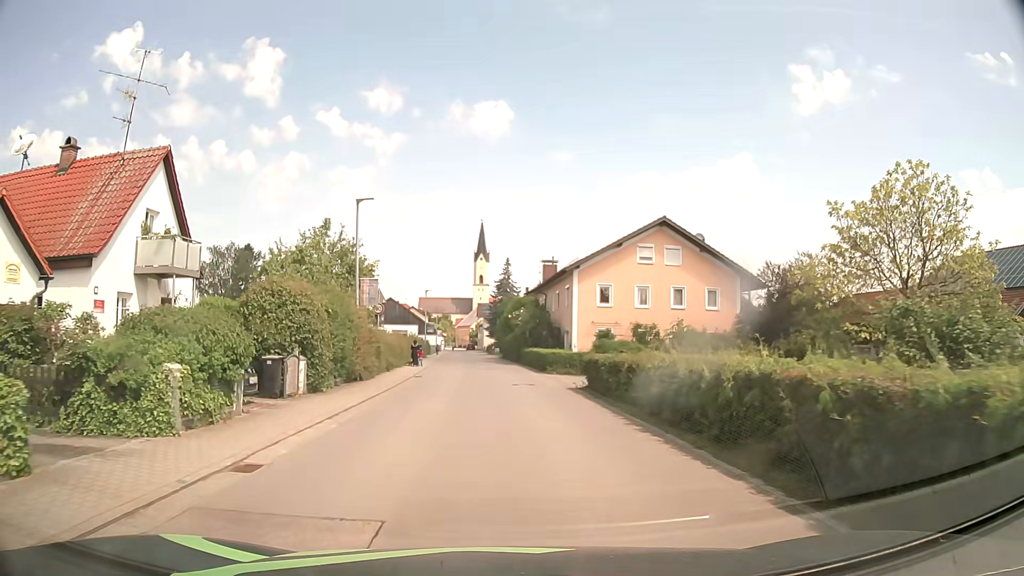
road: secondary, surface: asphalt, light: Day
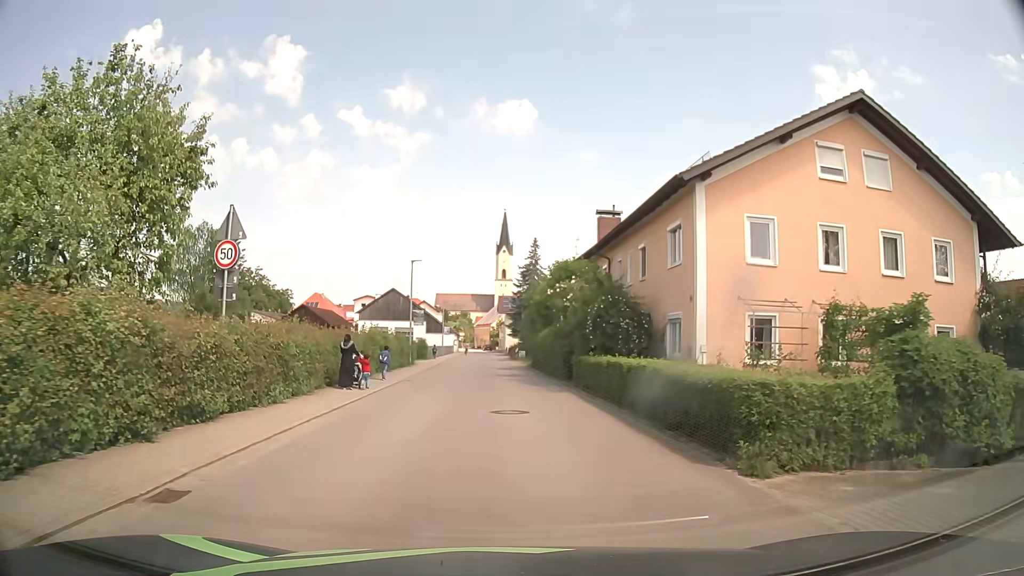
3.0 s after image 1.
(-0.3, +22.4) m; -2°
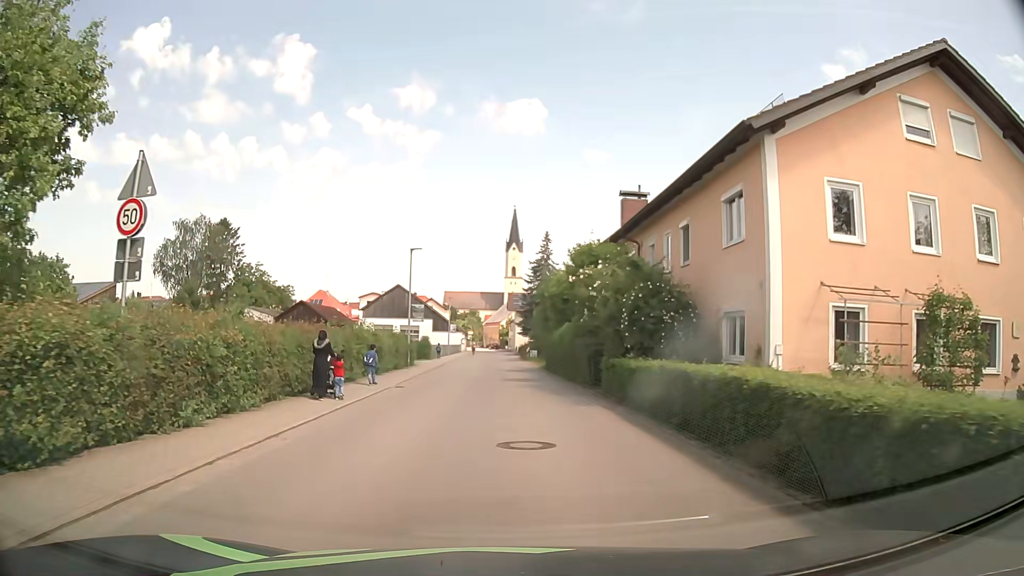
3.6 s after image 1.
(0.0, +4.5) m; 0°
